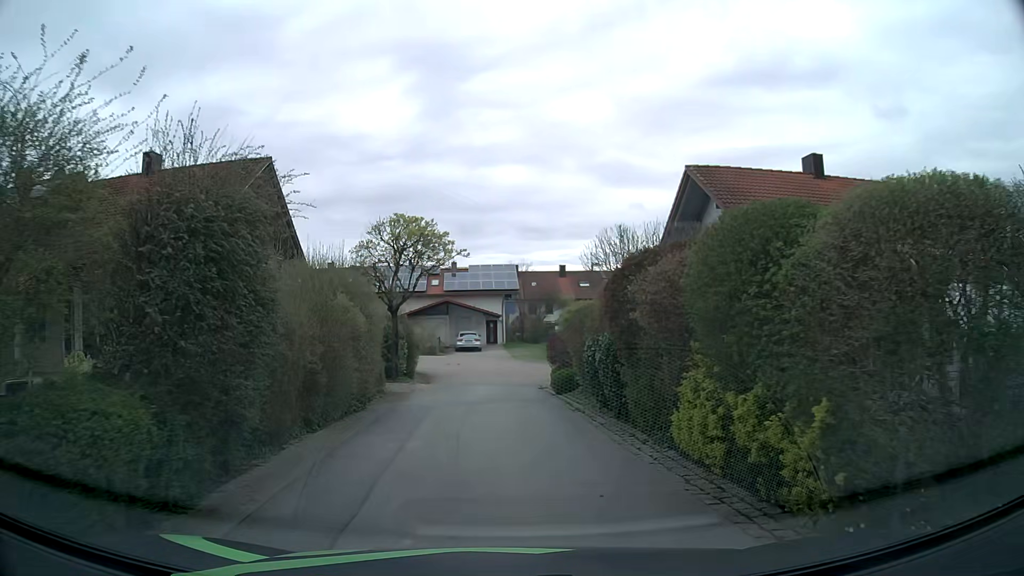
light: Day
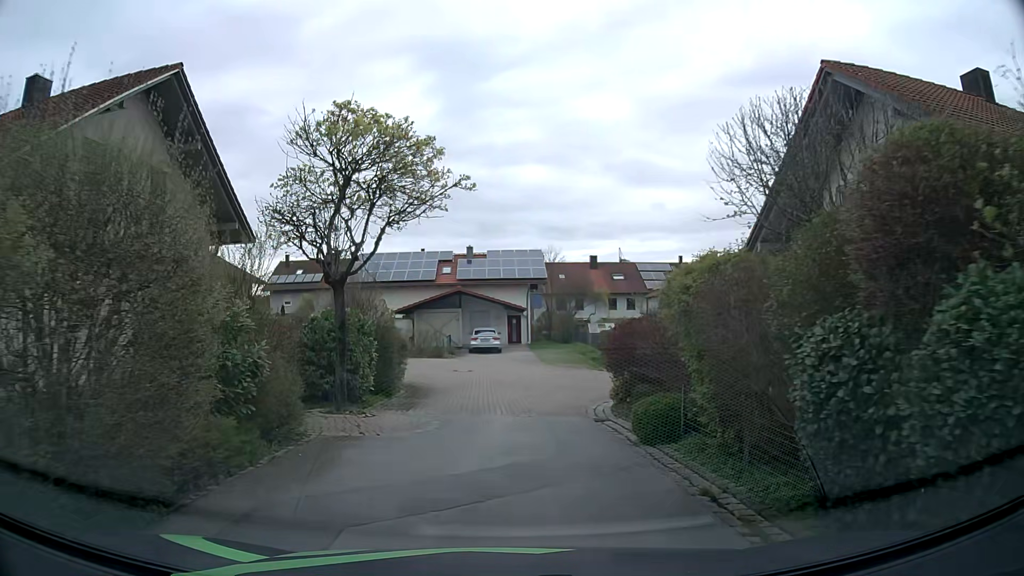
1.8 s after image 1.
(-0.1, +9.3) m; -1°
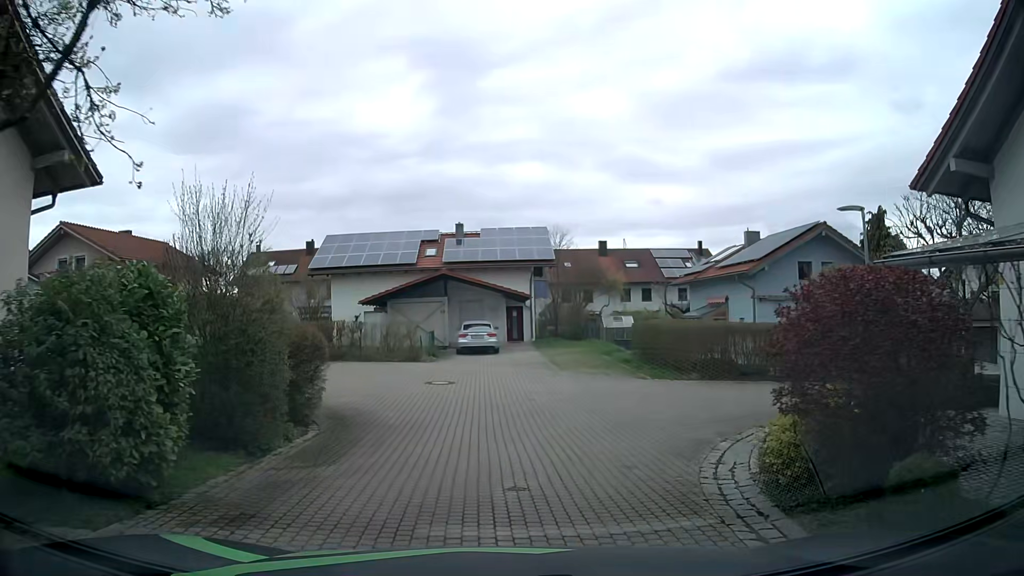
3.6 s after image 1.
(-0.1, +9.0) m; -1°
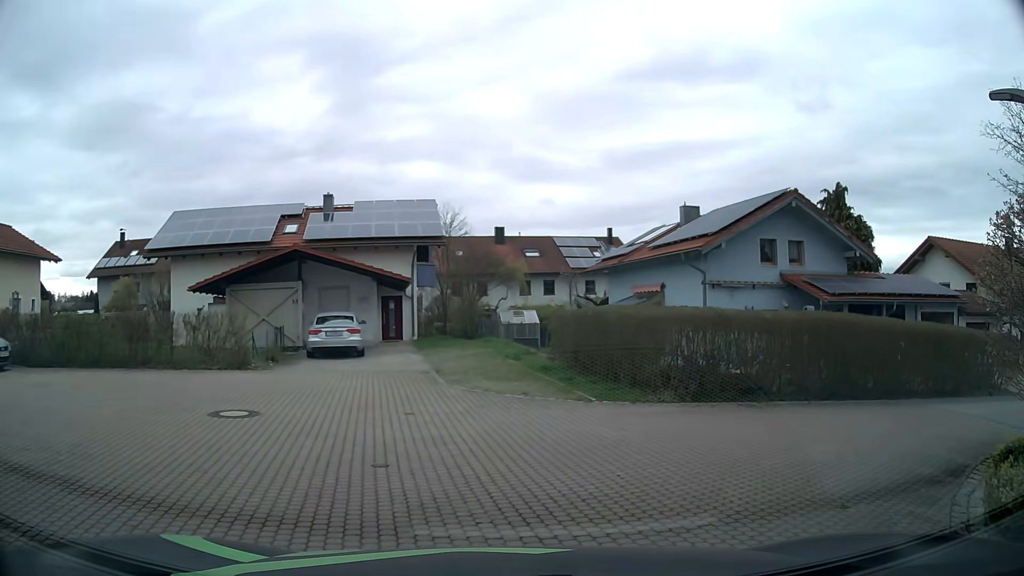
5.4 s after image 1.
(+0.4, +7.7) m; +8°
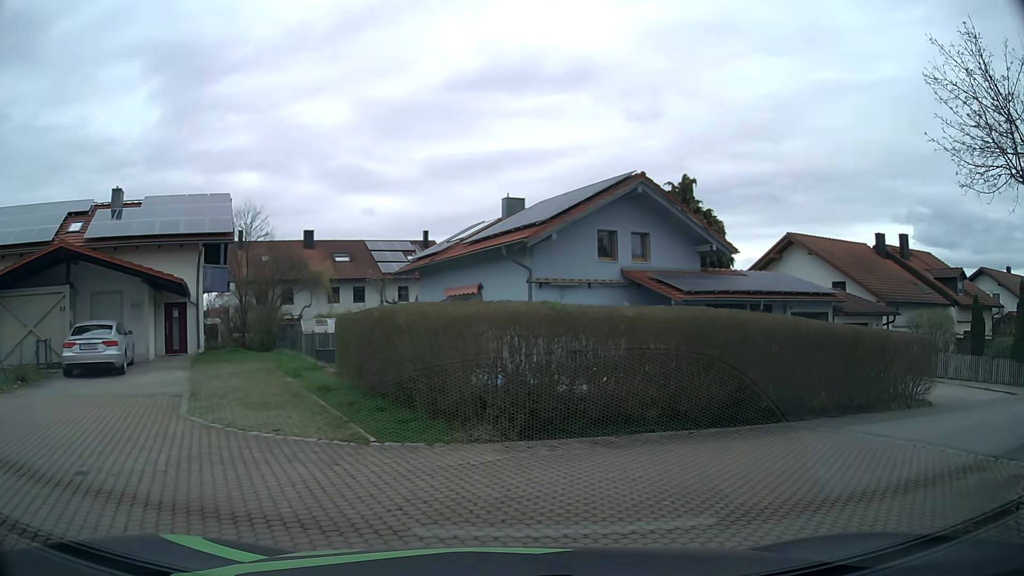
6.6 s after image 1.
(+0.6, +3.9) m; +17°
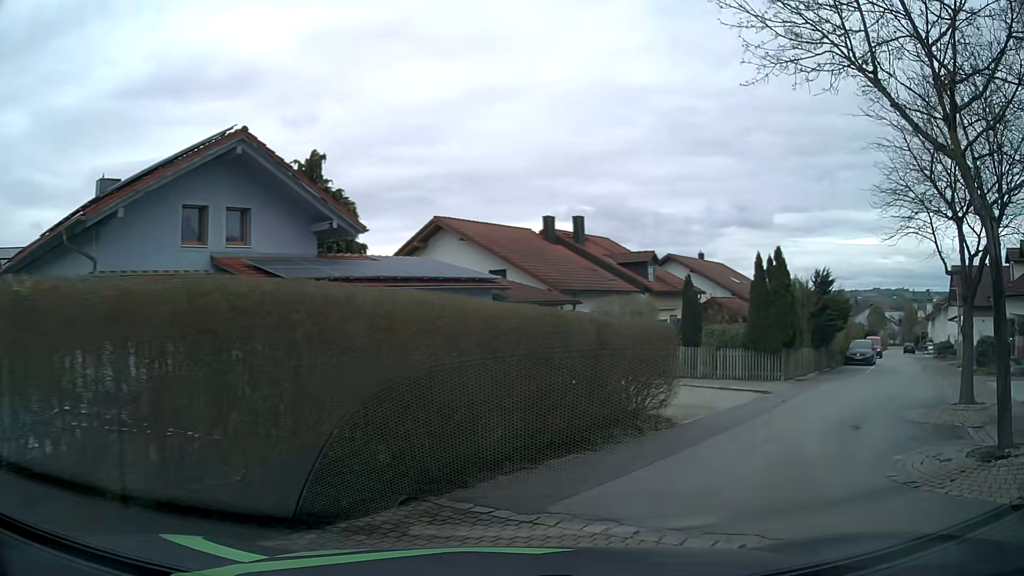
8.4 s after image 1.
(+1.4, +5.5) m; +29°
